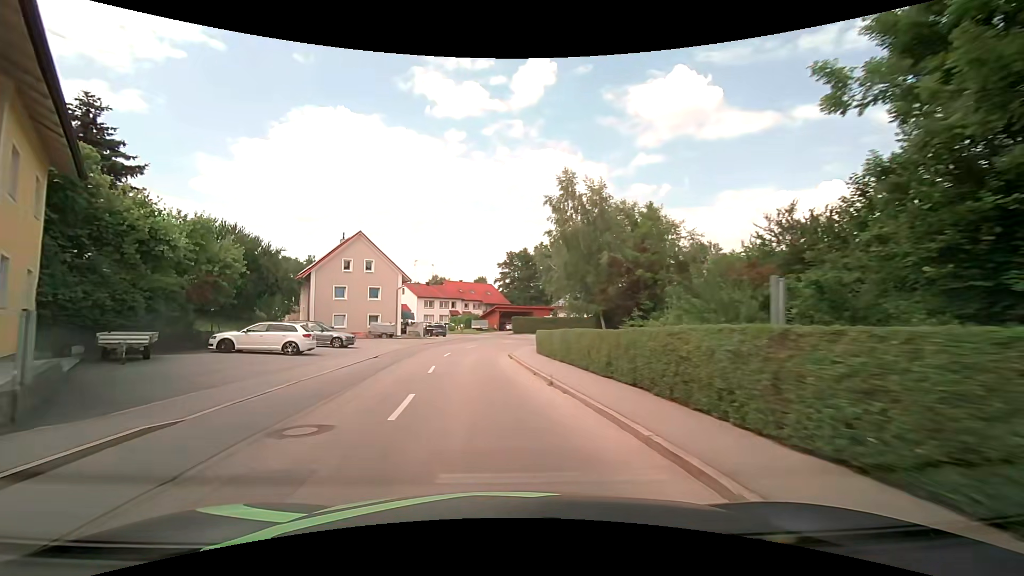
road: secondary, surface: asphalt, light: Day
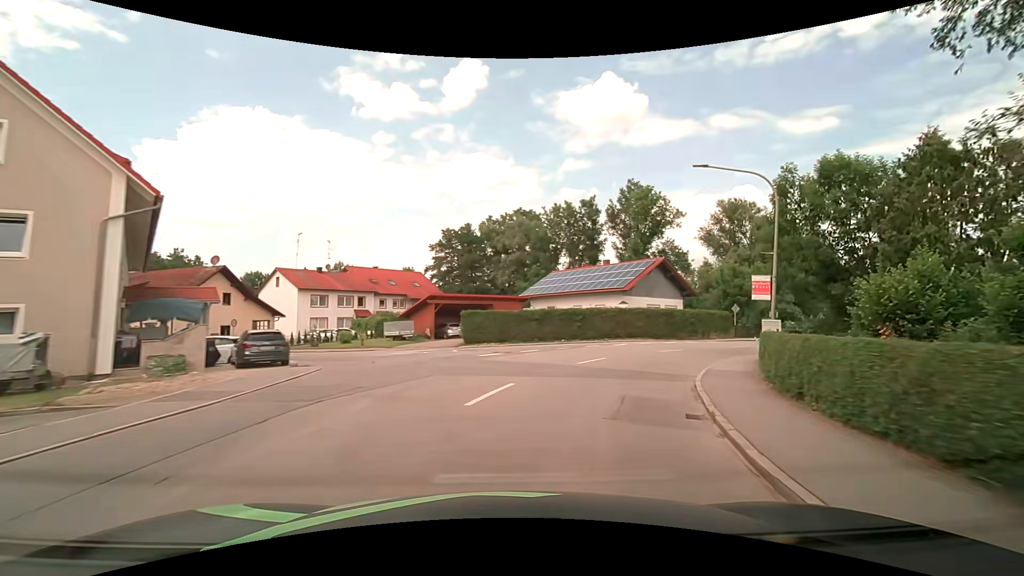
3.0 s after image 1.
(-1.2, +34.3) m; +8°
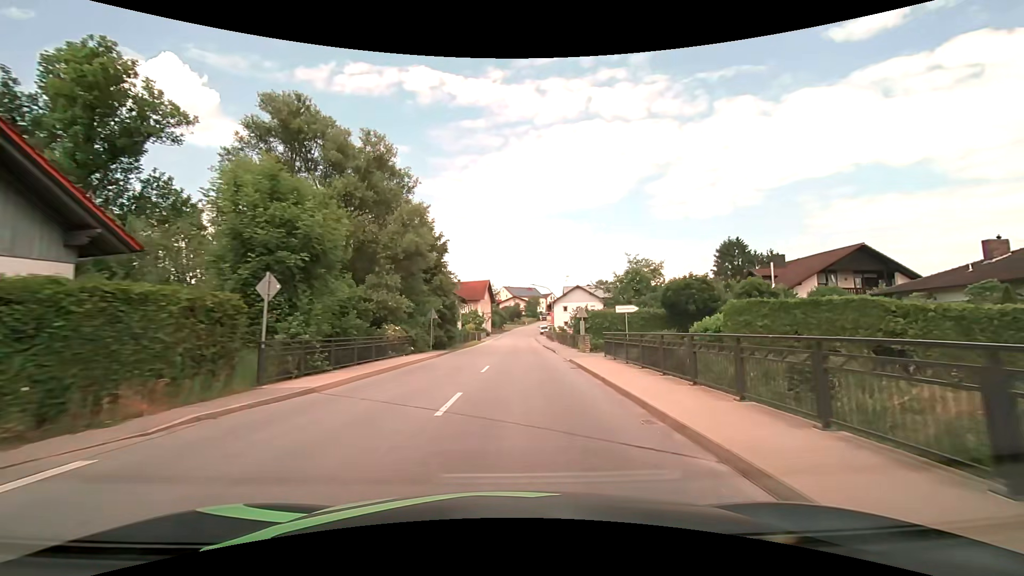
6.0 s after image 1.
(+13.7, +30.8) m; +46°
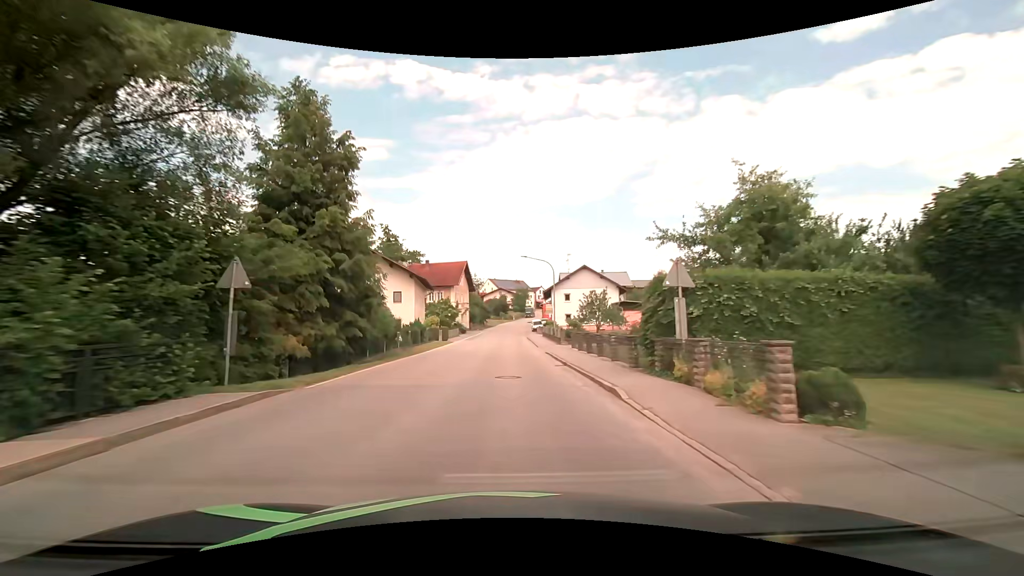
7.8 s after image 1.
(+0.8, +23.3) m; +2°
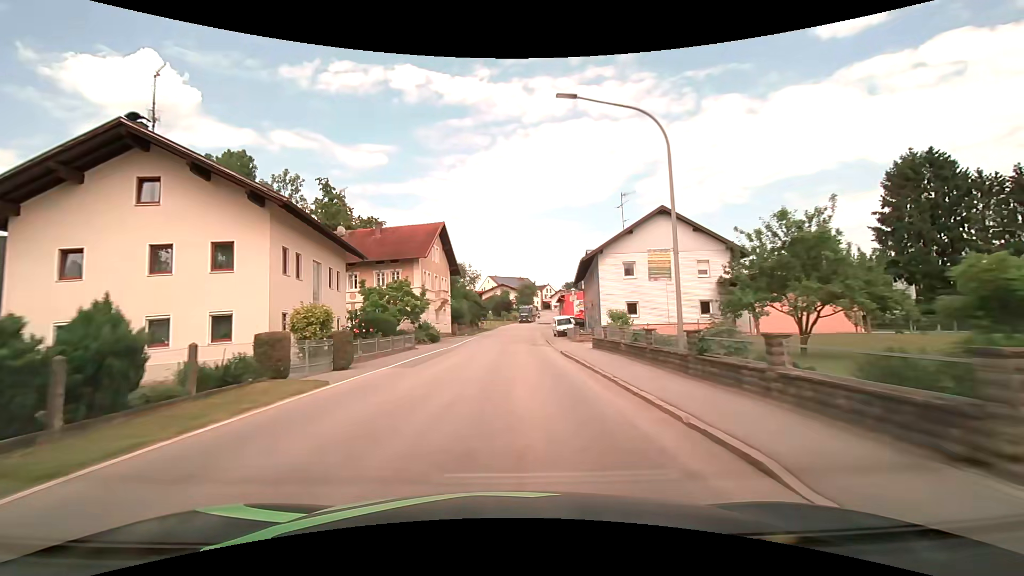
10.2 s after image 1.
(-0.2, +31.4) m; -1°
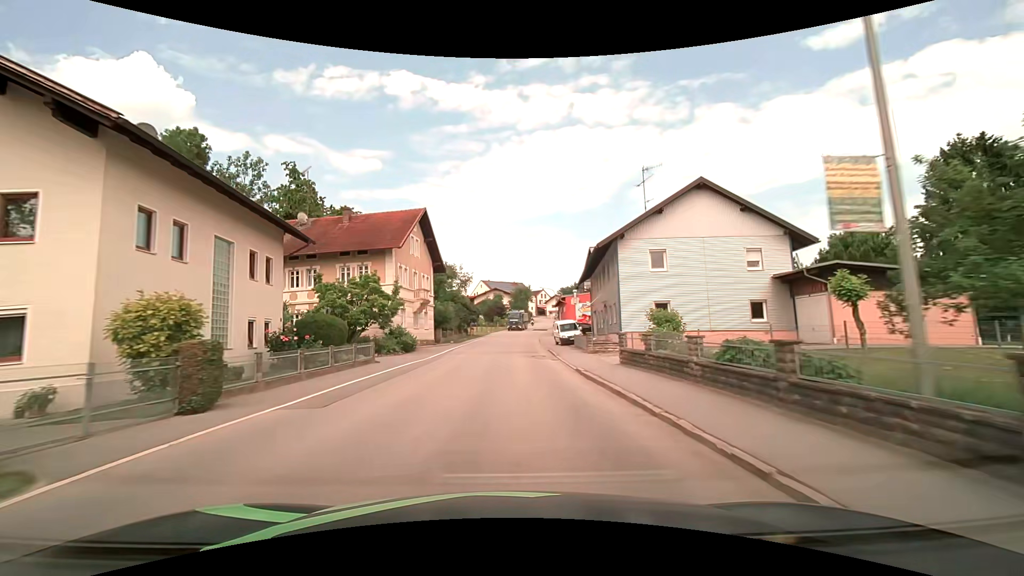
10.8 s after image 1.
(+0.1, +7.7) m; +1°
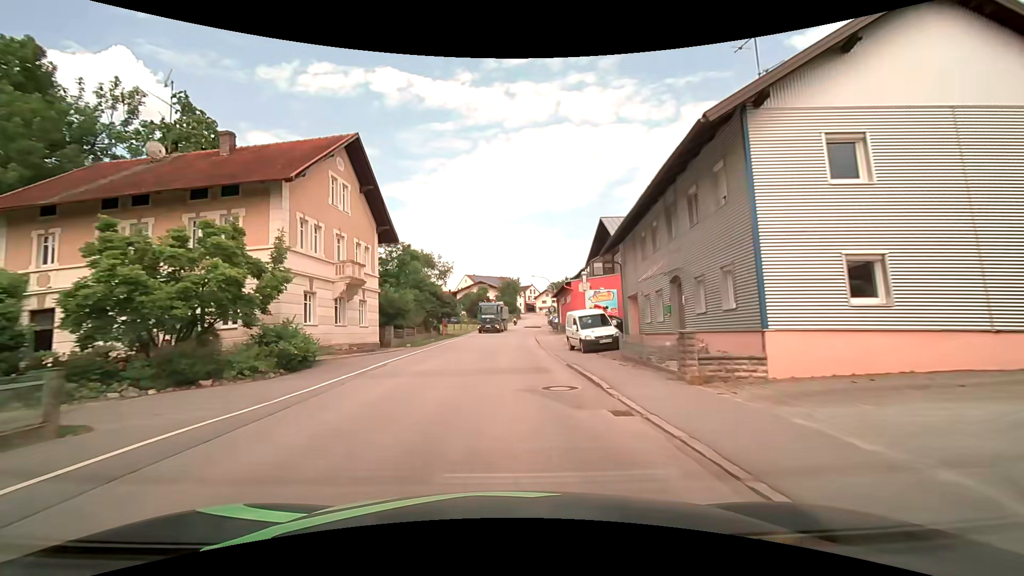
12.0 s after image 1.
(+0.2, +15.2) m; +1°
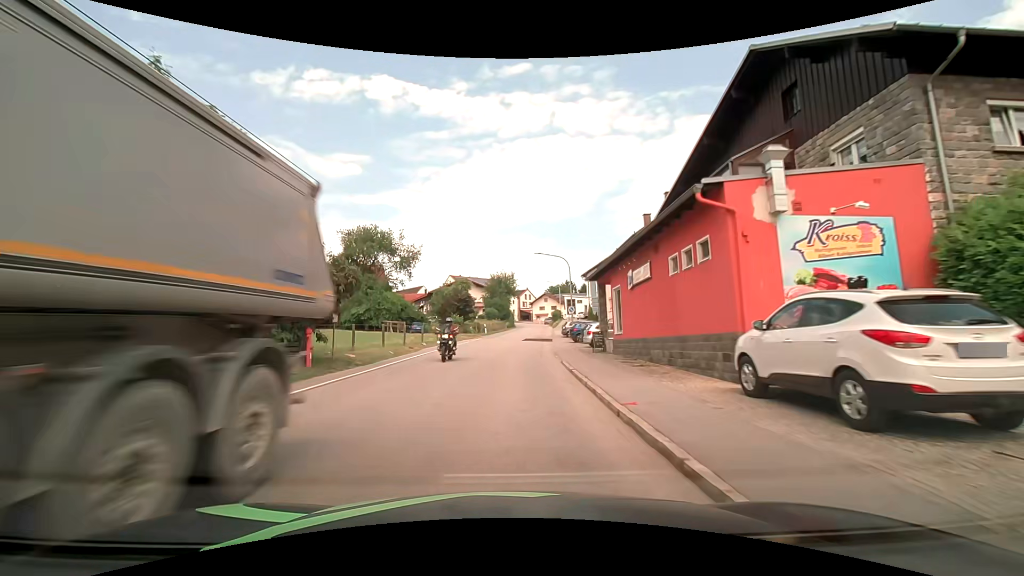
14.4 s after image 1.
(+0.3, +30.1) m; +2°
(0, +10) (0, +20) (0, +30) (+1, +40) (+1, +50) (+2, +60) (+3, +70) (+4, +80) (+5, +90) (+5, +100) m
